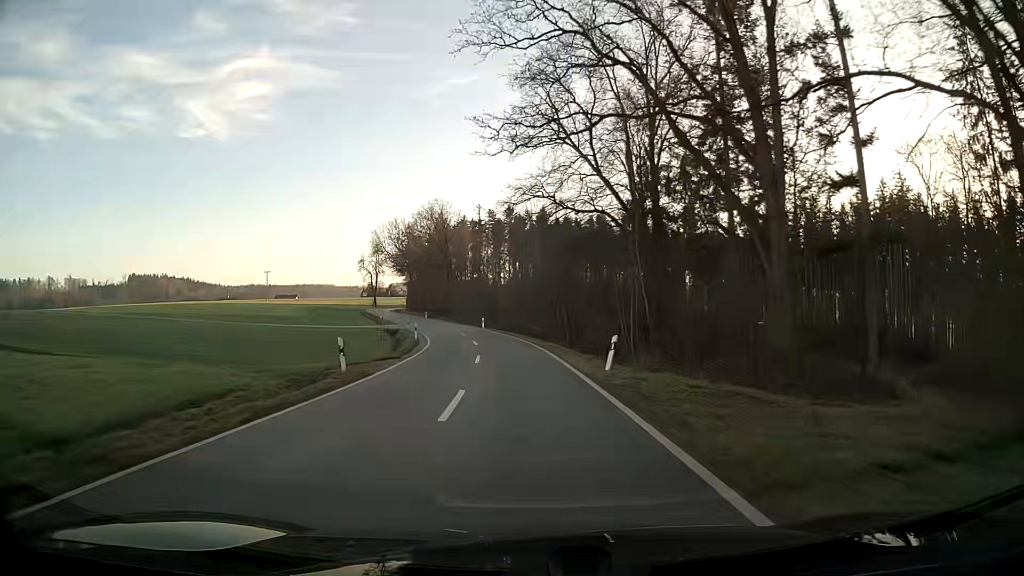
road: tertiary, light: Day
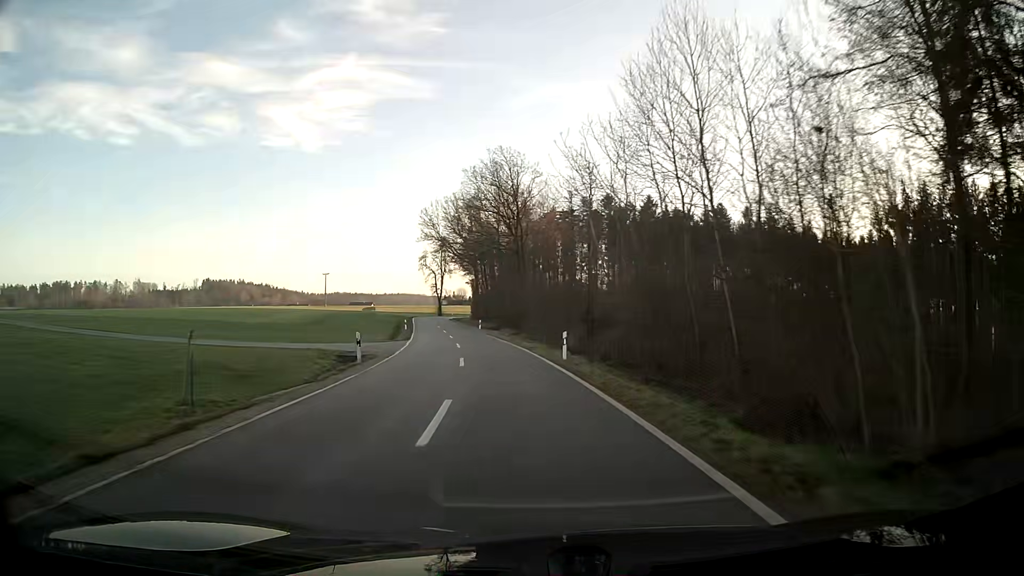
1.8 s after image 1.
(-2.5, +38.7) m; -8°
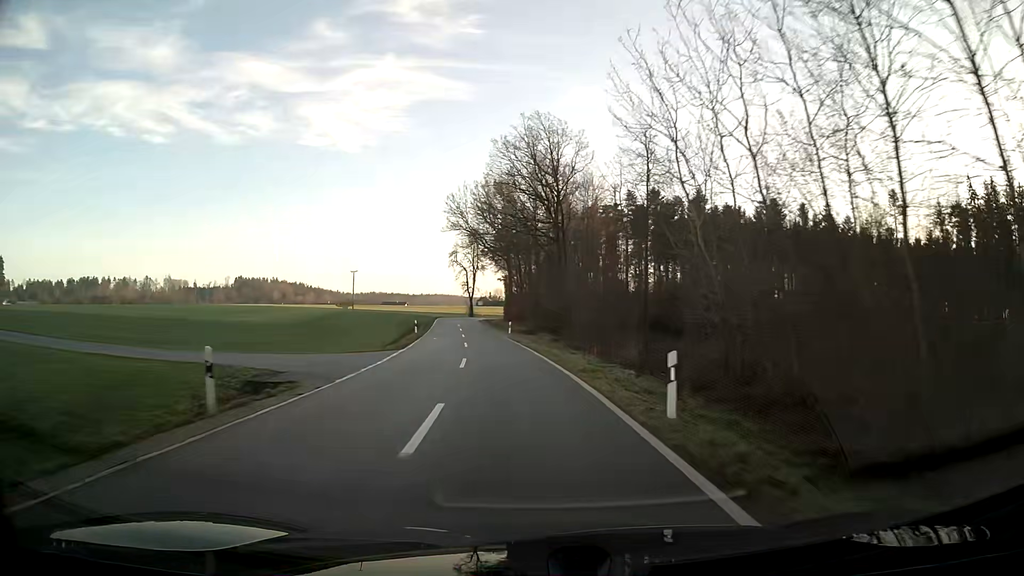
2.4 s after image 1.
(-0.4, +12.8) m; -3°
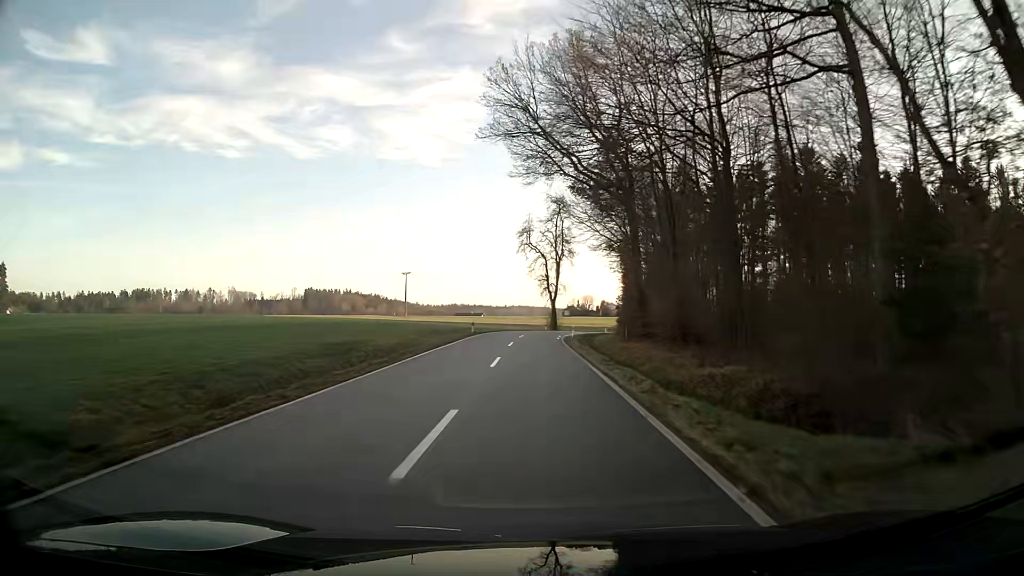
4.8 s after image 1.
(-3.5, +49.8) m; -6°
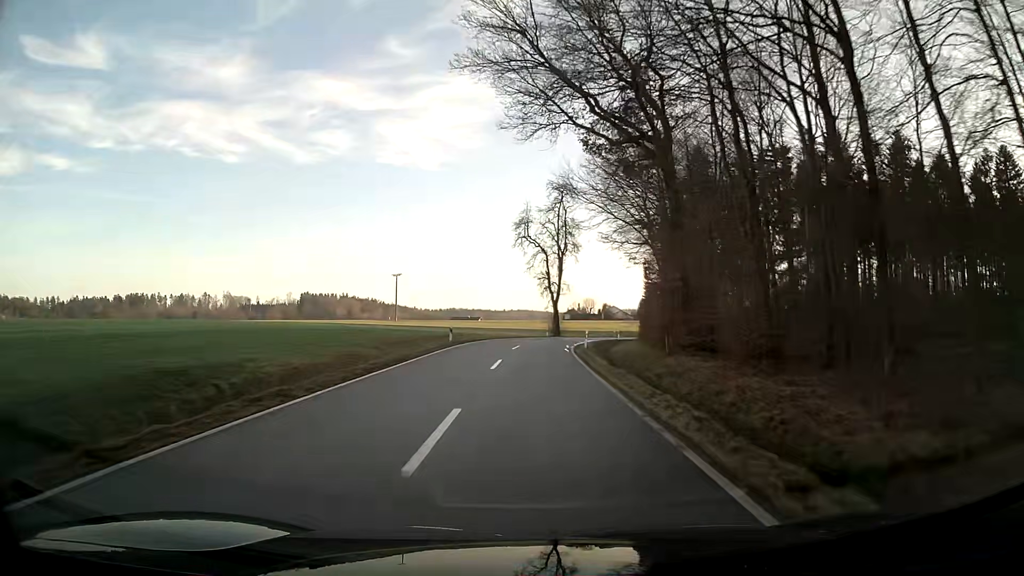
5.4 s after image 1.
(0.0, +11.9) m; 0°
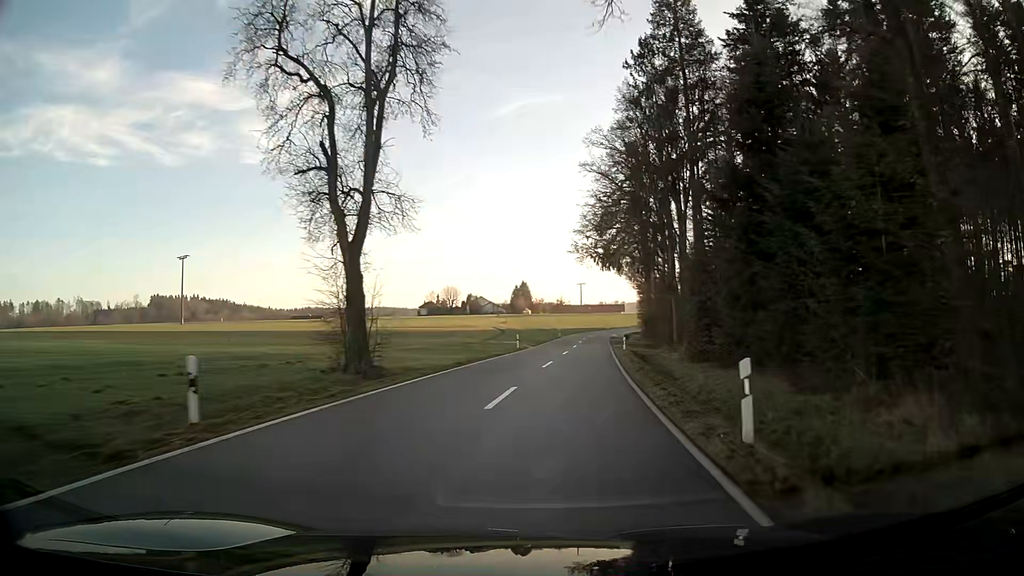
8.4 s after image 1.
(+4.3, +55.2) m; +13°
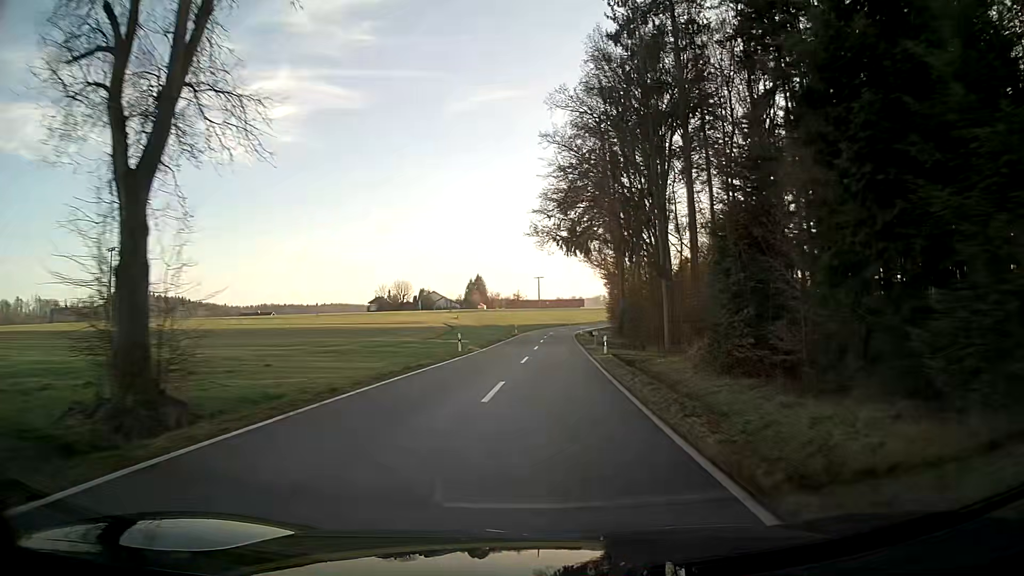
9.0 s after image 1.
(+0.4, +11.4) m; +4°
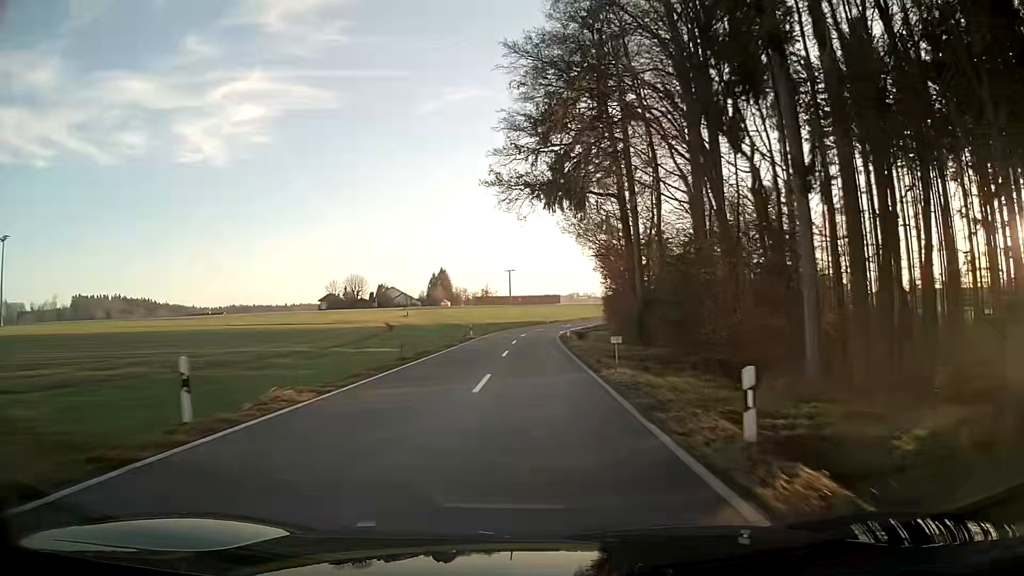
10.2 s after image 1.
(+0.4, +23.7) m; +1°
